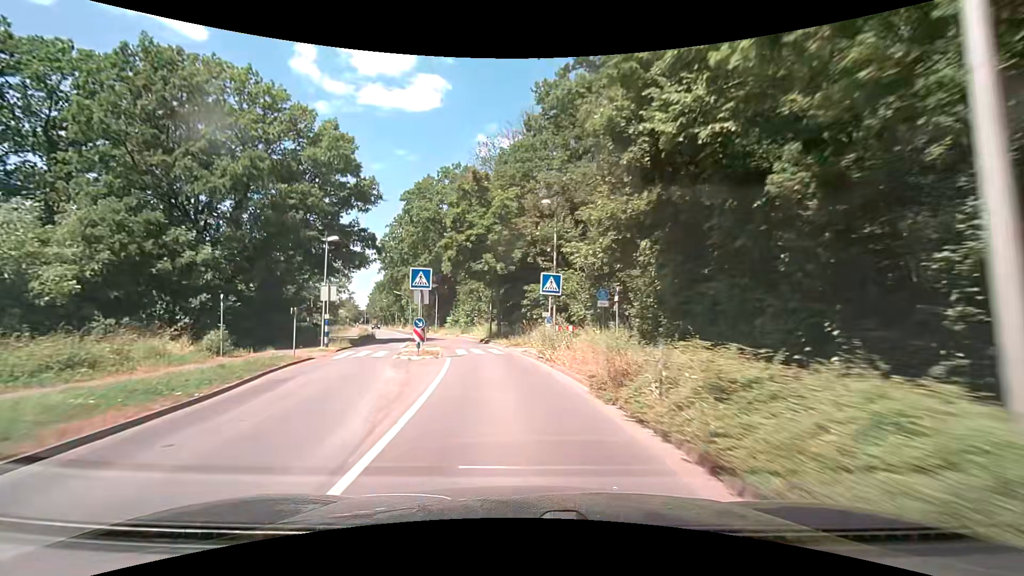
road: secondary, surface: asphalt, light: Day
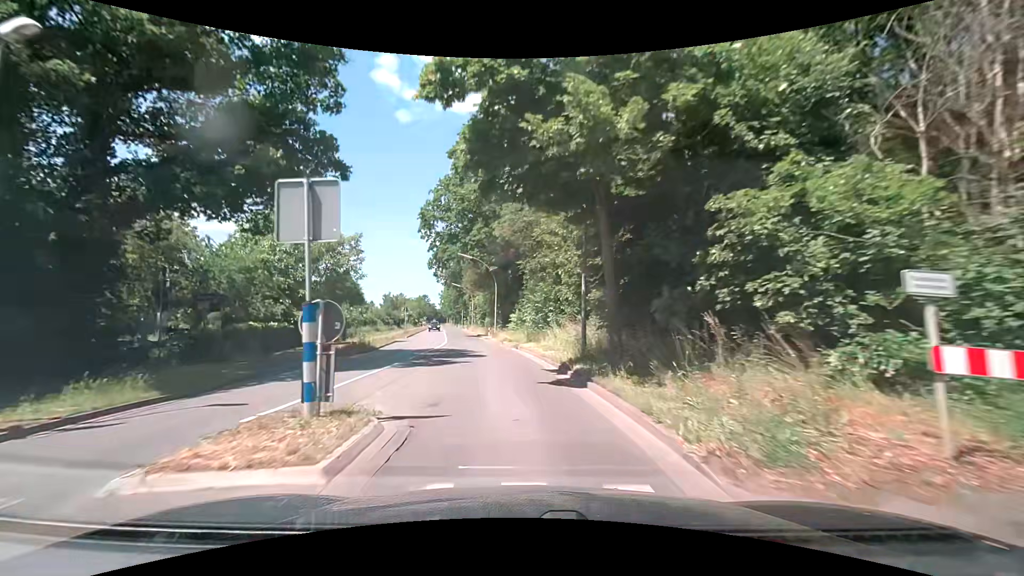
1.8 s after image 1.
(-1.9, +21.8) m; -10°
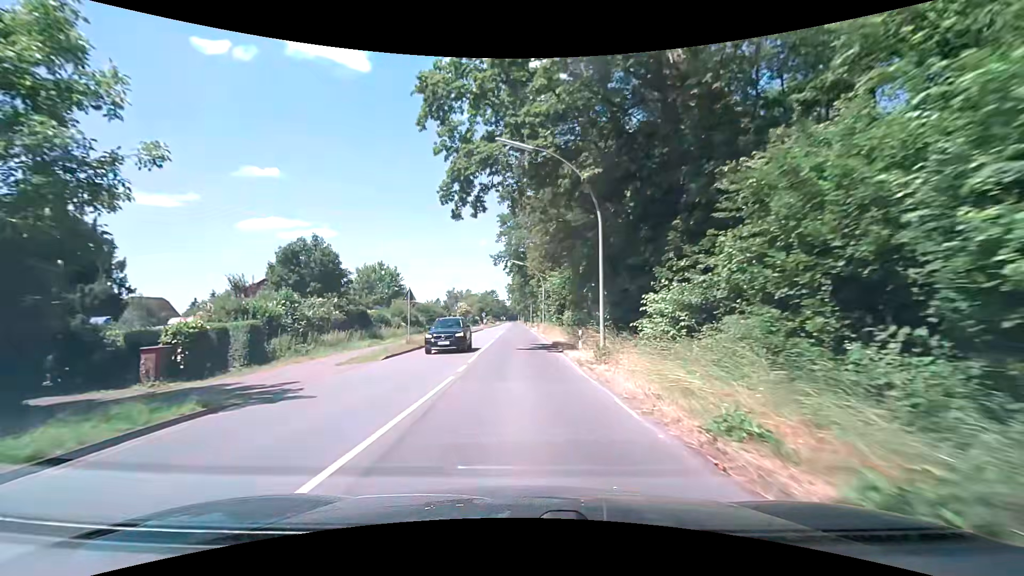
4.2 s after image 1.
(-2.5, +30.0) m; -8°
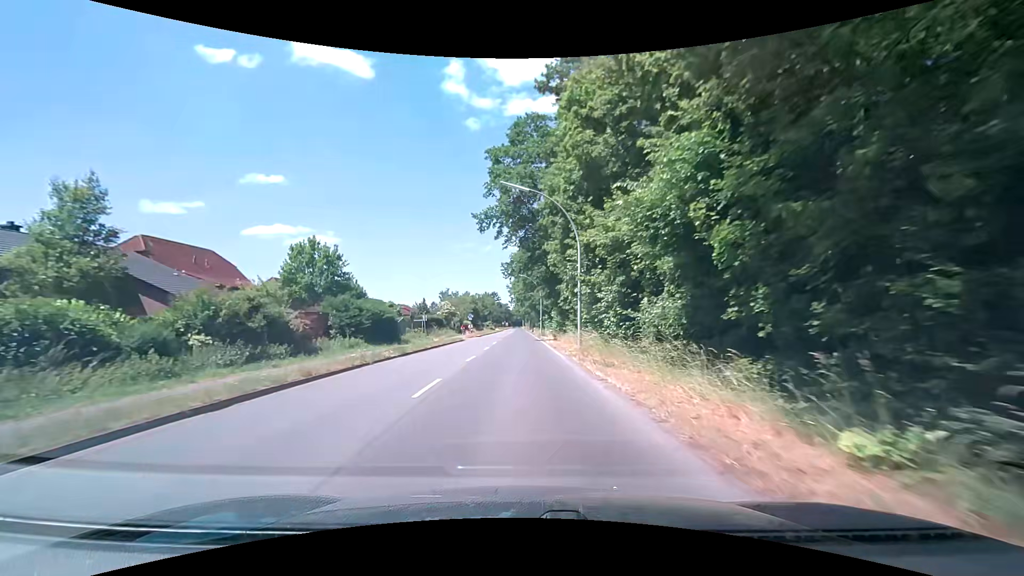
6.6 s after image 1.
(-0.3, +32.7) m; 0°
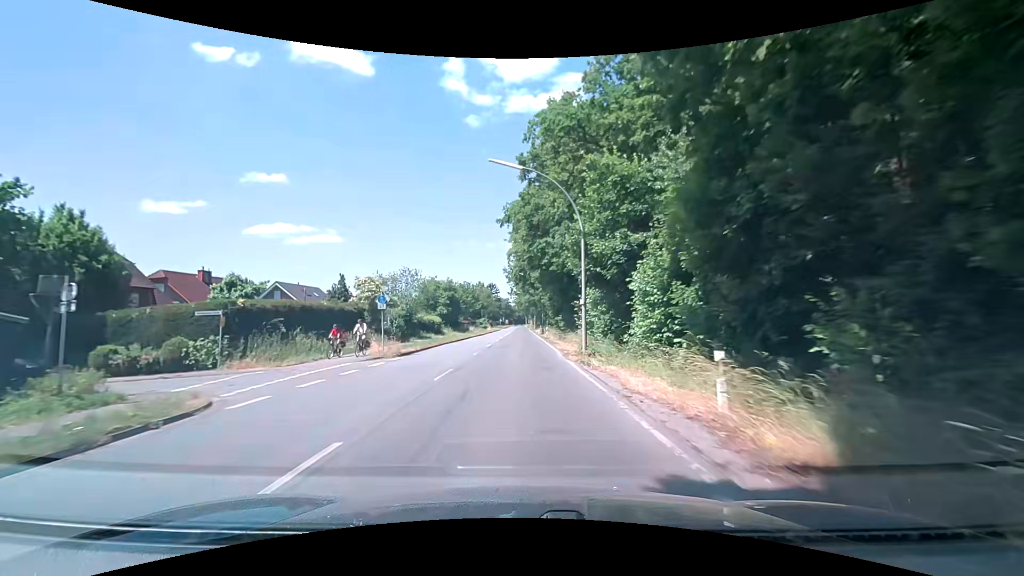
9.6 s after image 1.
(-0.4, +42.9) m; -1°
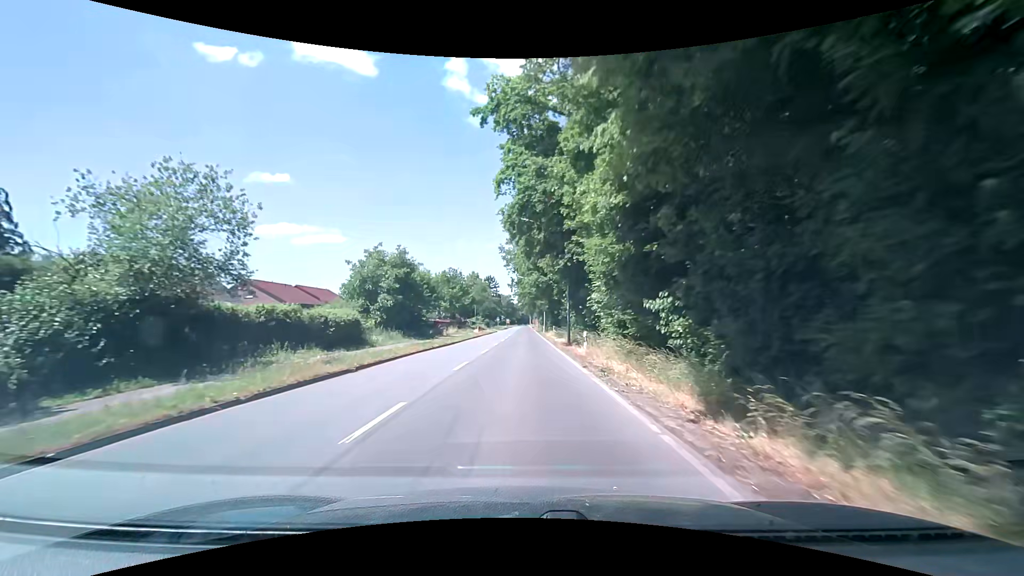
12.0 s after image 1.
(-0.3, +33.4) m; 0°
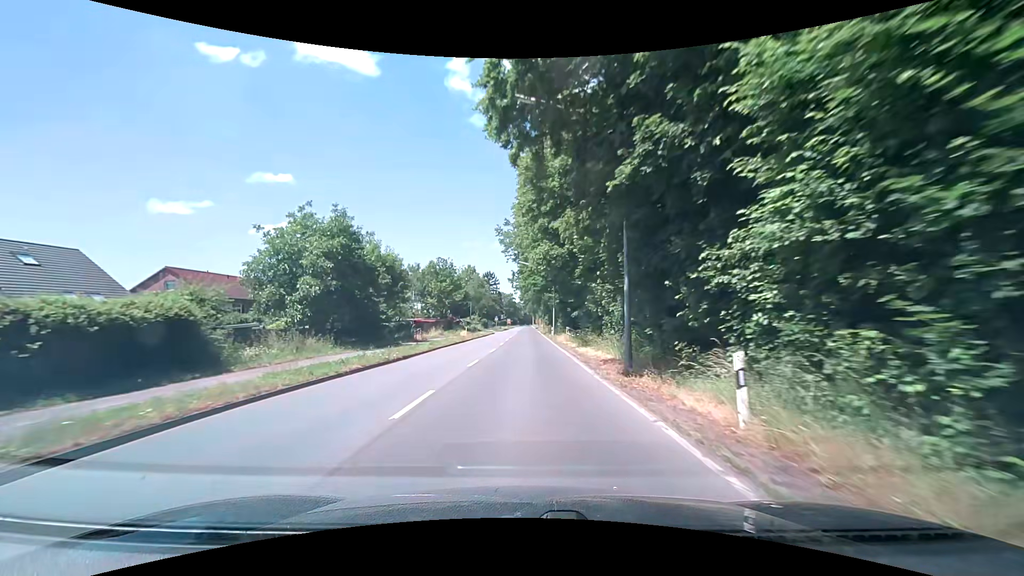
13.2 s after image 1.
(-0.1, +16.6) m; -1°
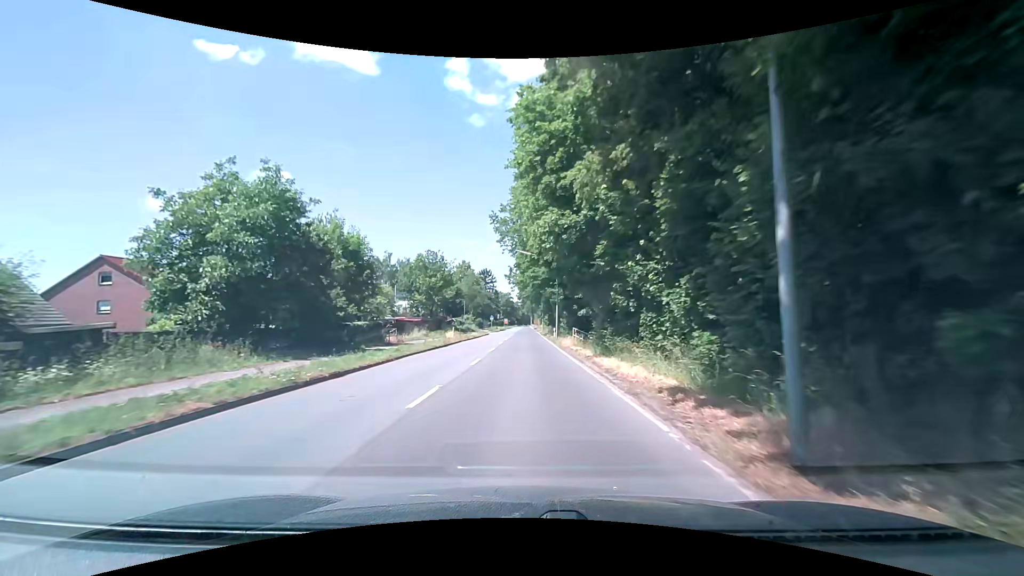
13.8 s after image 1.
(+0.1, +8.3) m; +1°
(0, +10) (0, +20) (0, +30) (0, +40) (0, +50) (0, +60) (0, +70) (0, +80) (0, +90) (0, +100) m
